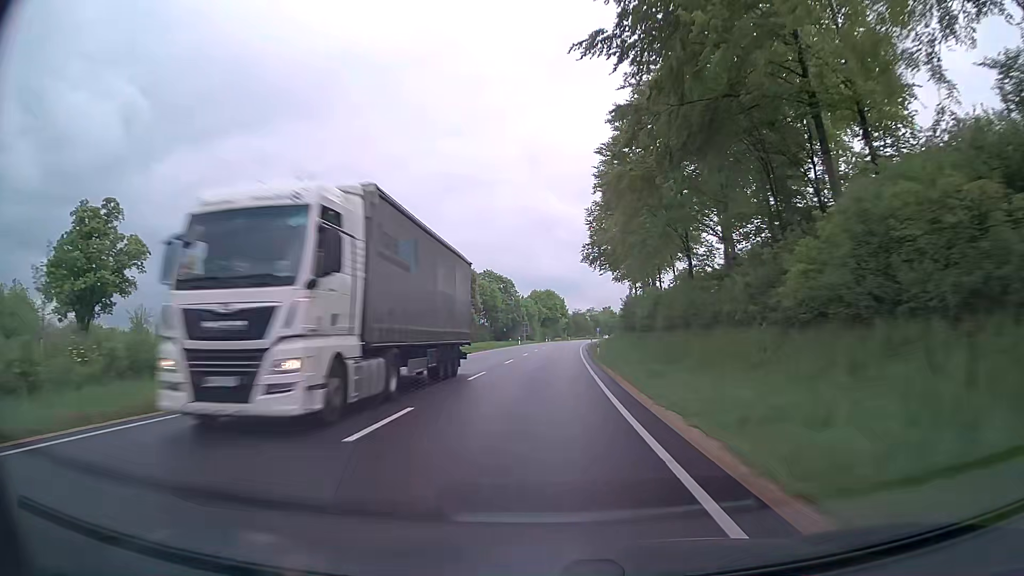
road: primary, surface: asphalt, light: Day
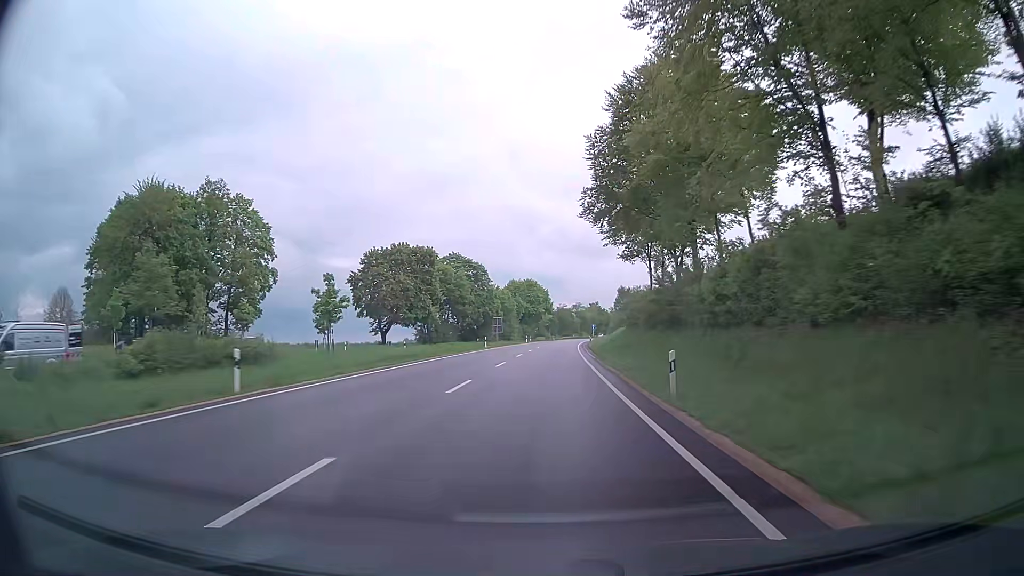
(+0.3, +29.4) m; +1°
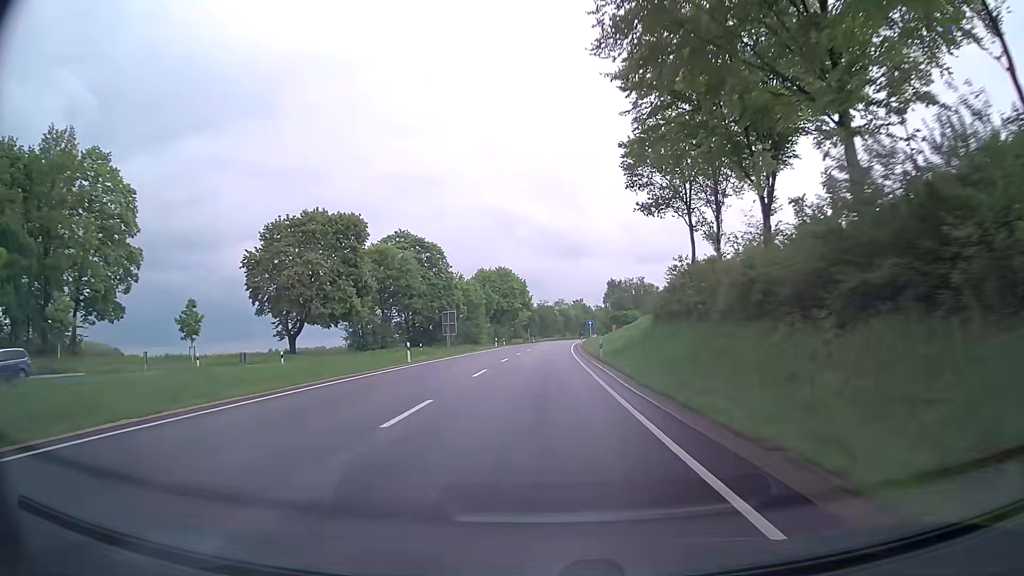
(+0.3, +29.5) m; +2°
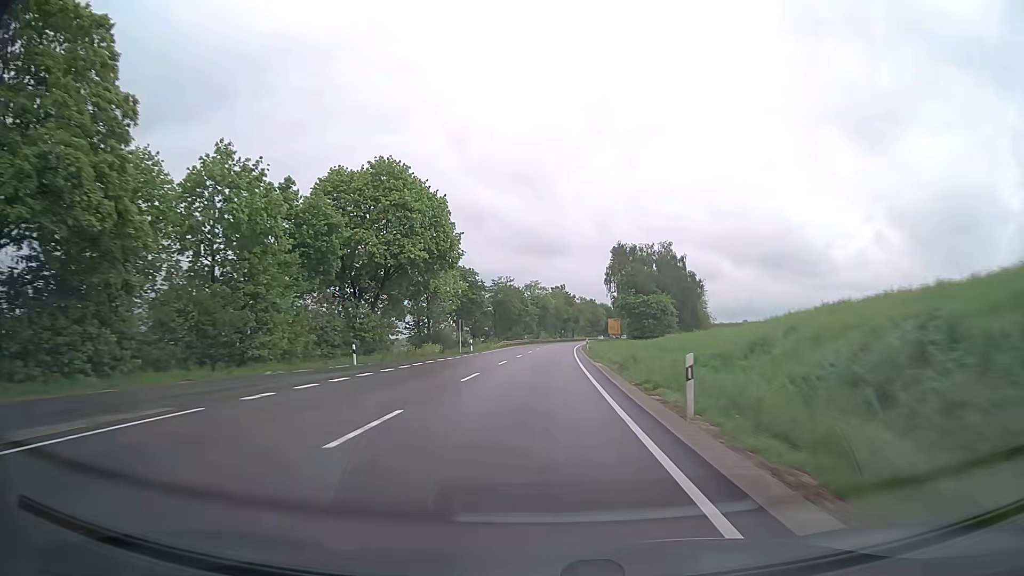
(+1.7, +74.0) m; +2°
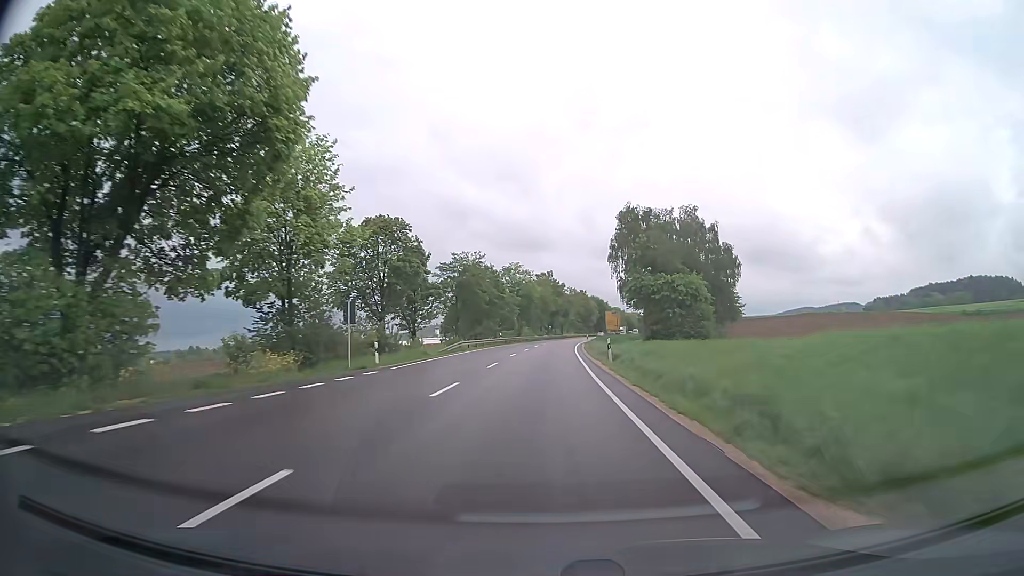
(+0.4, +29.5) m; +1°
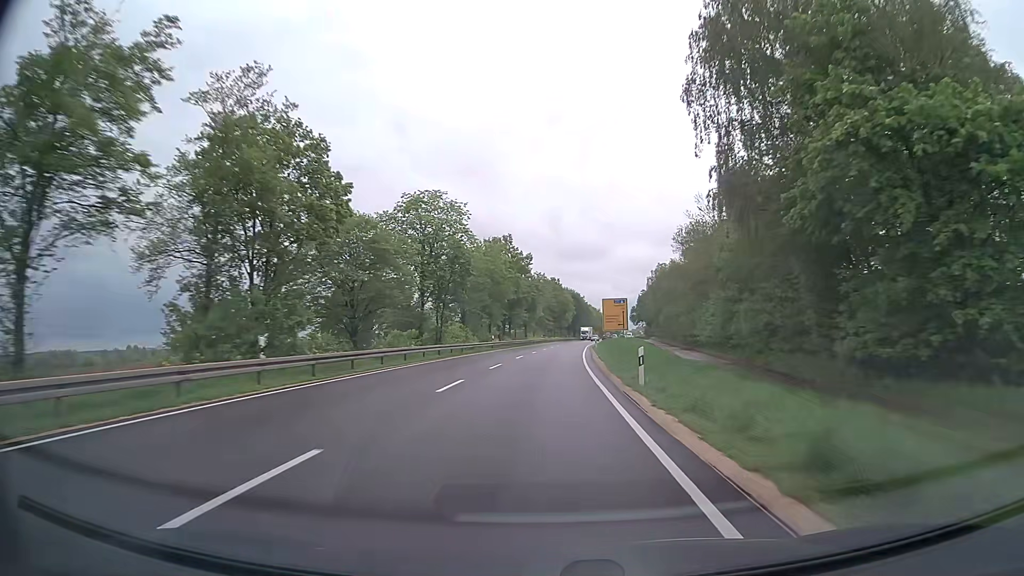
(+1.5, +58.8) m; +3°
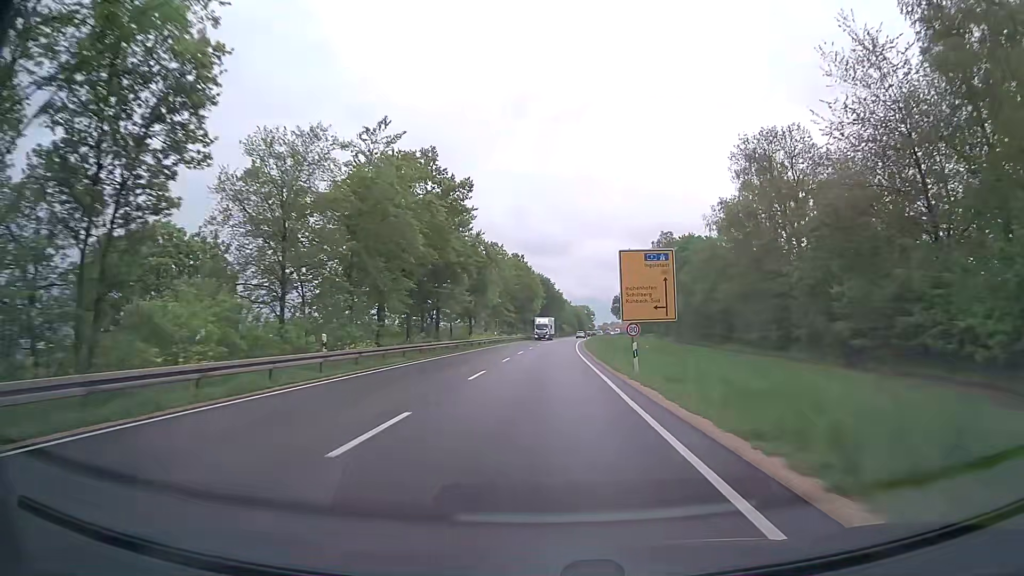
(+1.0, +43.3) m; +3°
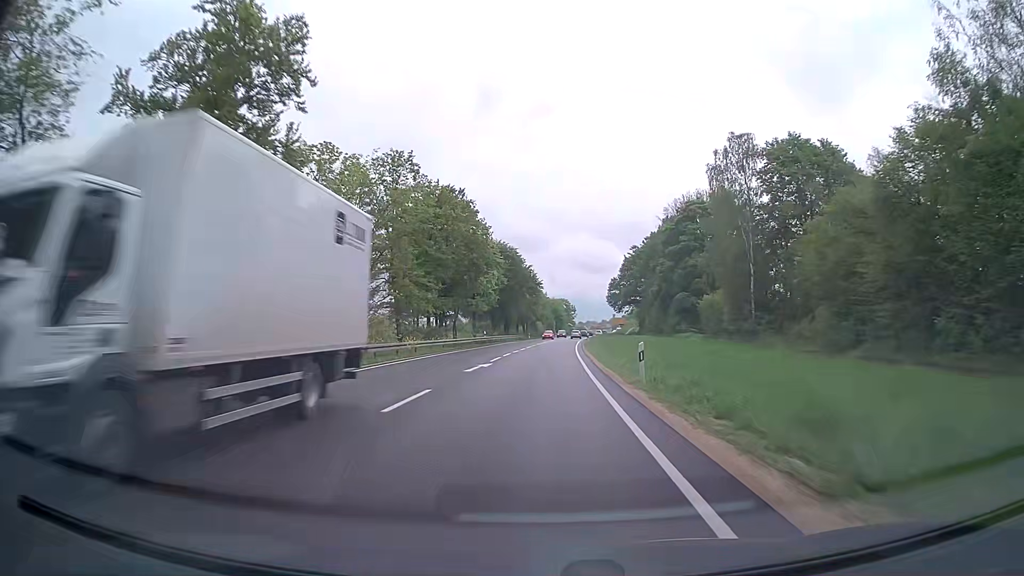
(+1.7, +55.8) m; +3°
(0, +10) (0, +20) (0, +30) (0, +40) (+1, +50) (+1, +60) (+2, +70) (+2, +80) (+3, +90) (+4, +100) m
